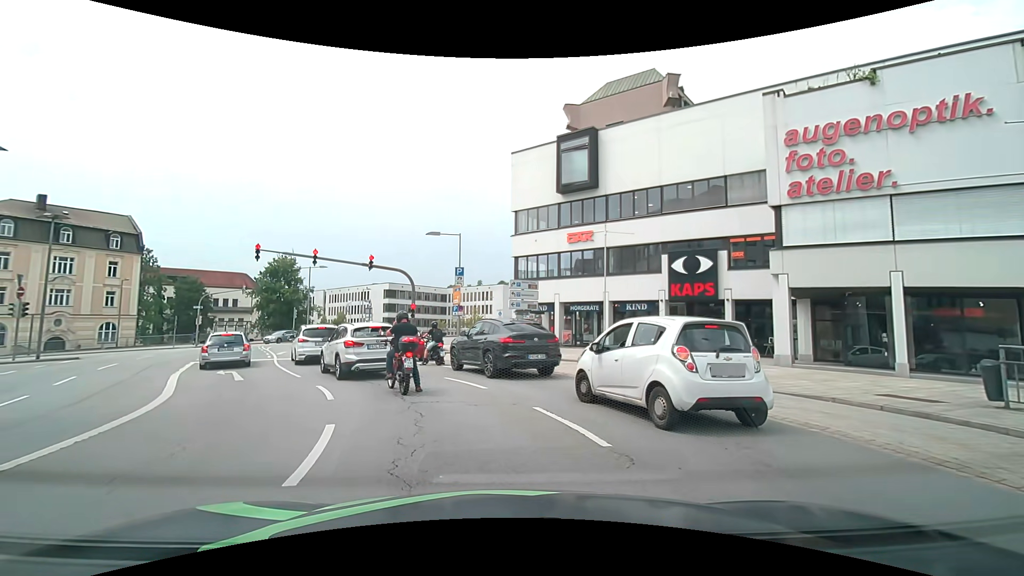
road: primary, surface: asphalt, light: Day
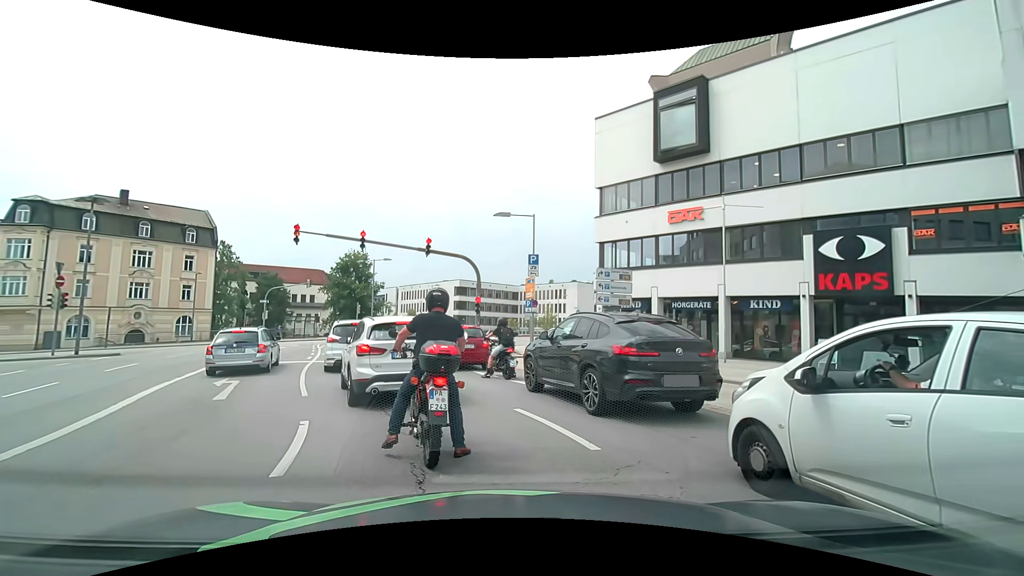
(-0.4, +5.5) m; -7°
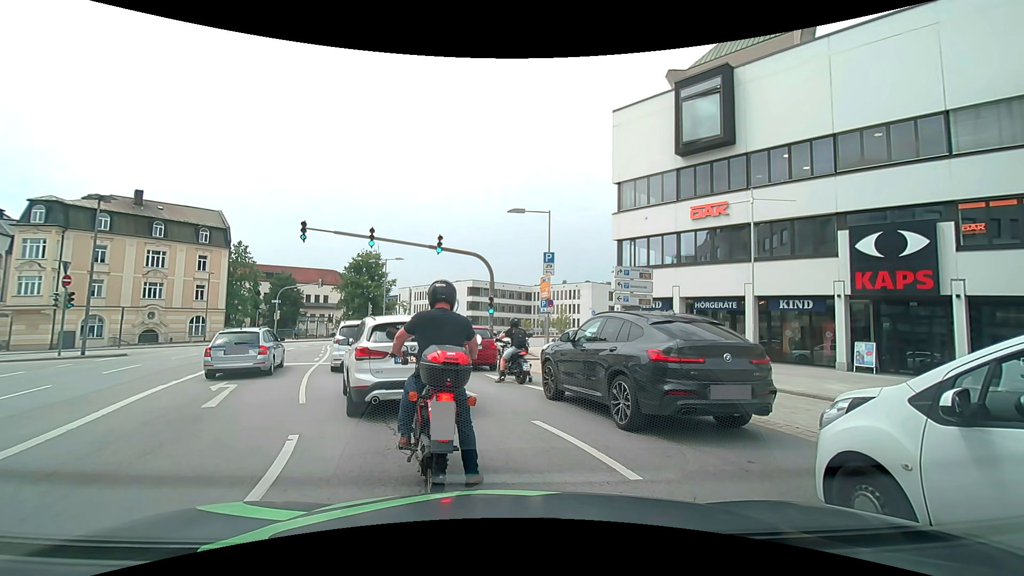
(0.0, +1.0) m; 0°
